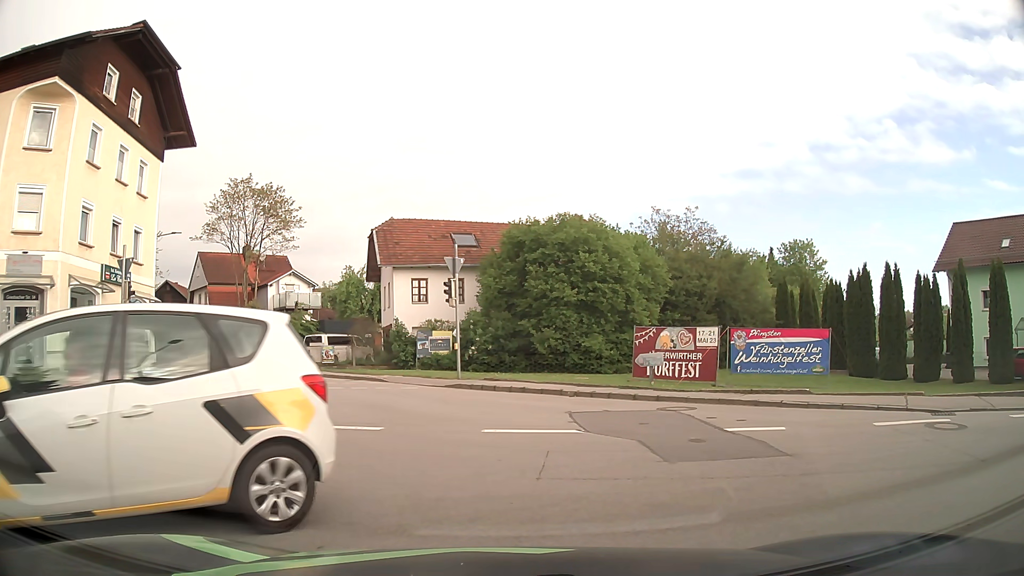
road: secondary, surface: asphalt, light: Day
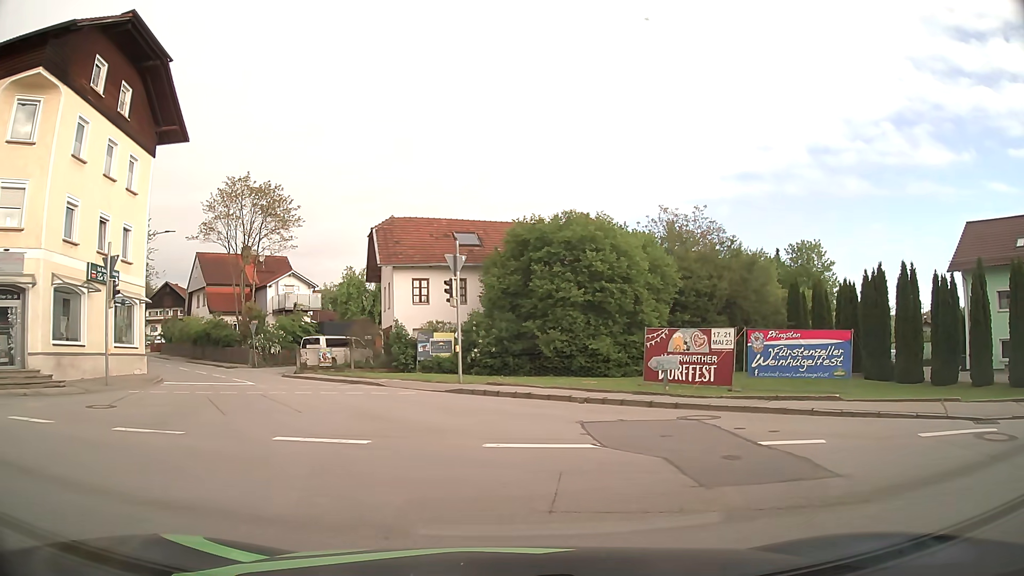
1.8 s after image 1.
(0.0, +1.4) m; -2°
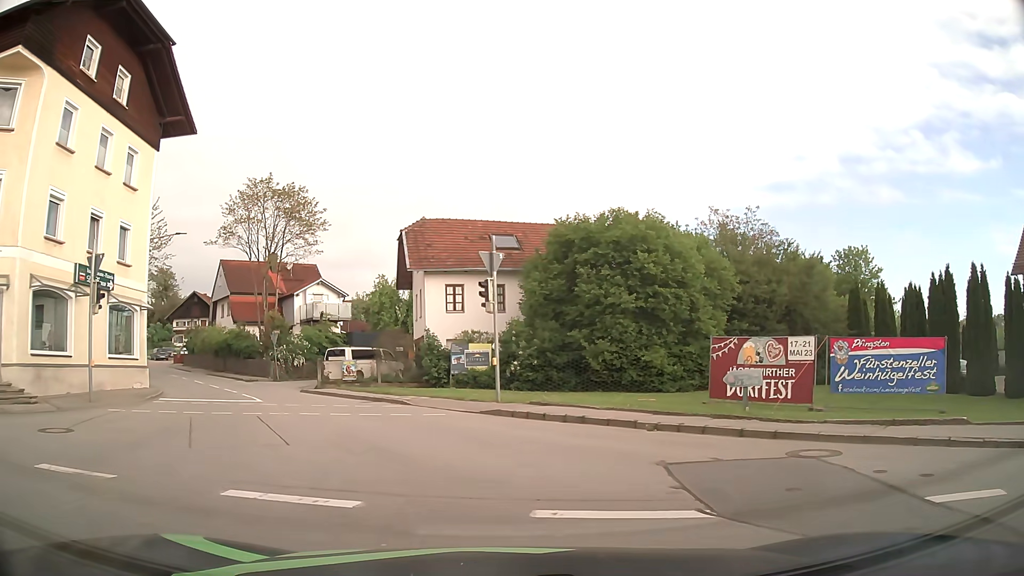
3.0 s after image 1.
(0.0, +3.4) m; -4°
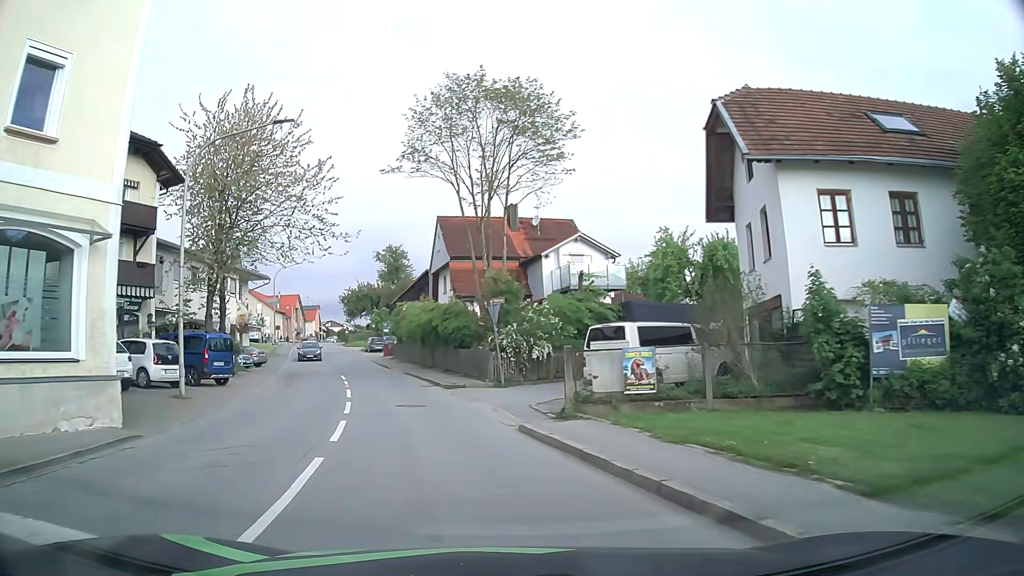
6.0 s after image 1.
(-3.3, +17.7) m; -21°
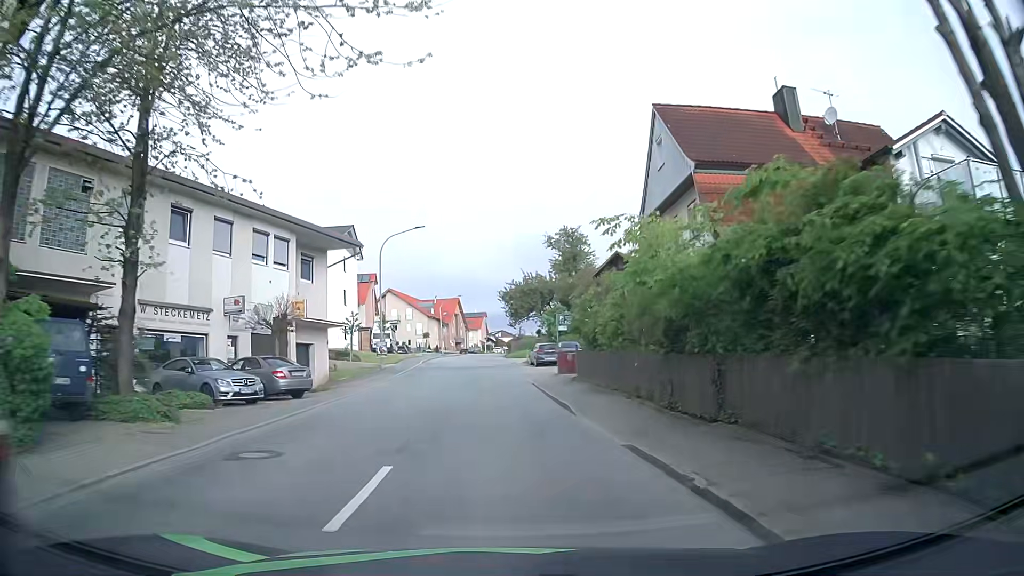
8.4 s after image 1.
(-3.9, +23.7) m; -15°
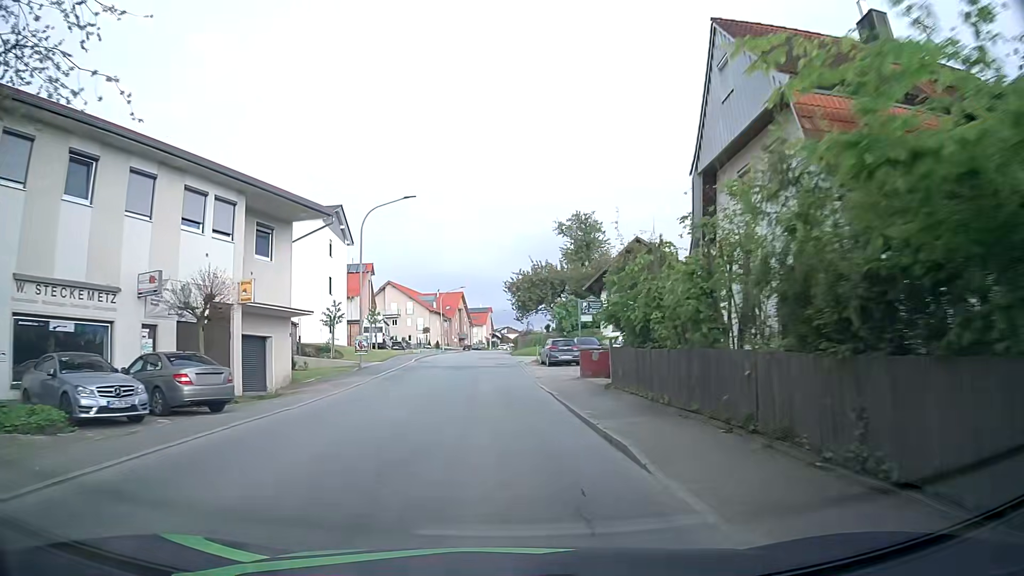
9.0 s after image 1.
(0.0, +7.0) m; -1°
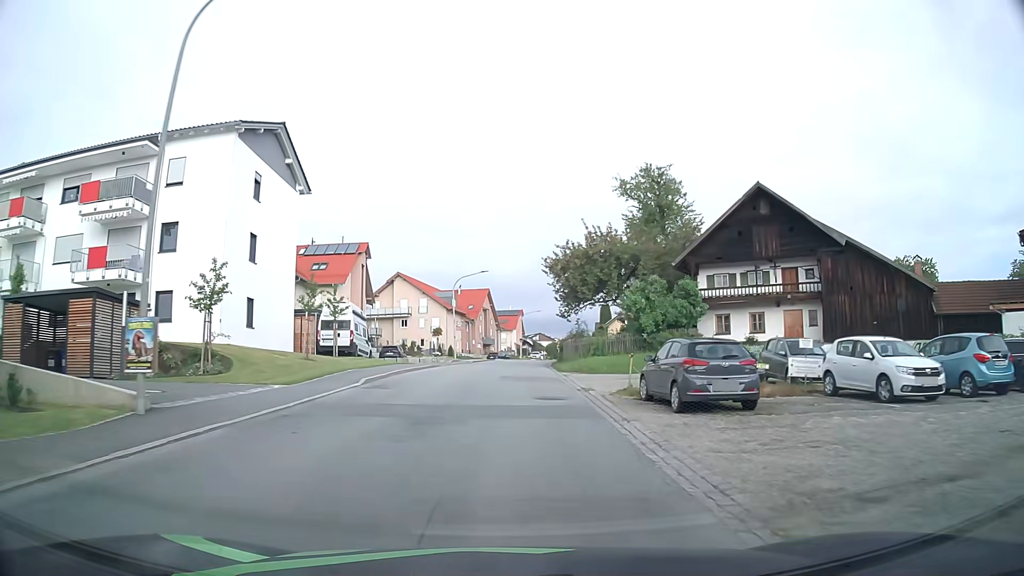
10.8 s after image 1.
(-0.5, +22.2) m; -2°
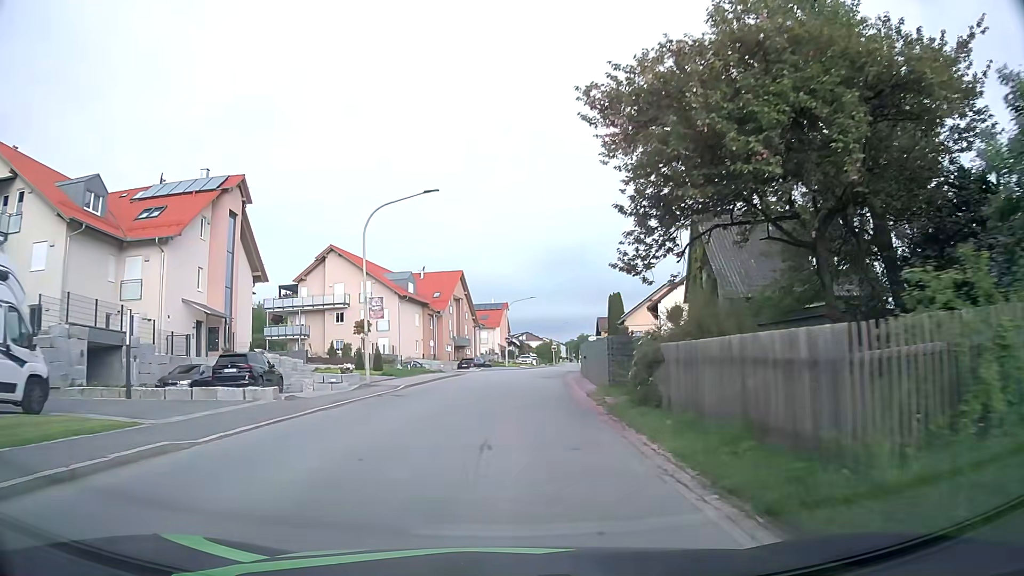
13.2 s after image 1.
(+0.1, +30.4) m; +1°
(0, +10) (0, +20) (+1, +30) (+1, +40) (+2, +50) (+4, +60) (+5, +70) (+7, +80) (+9, +89) (+11, +99) m
